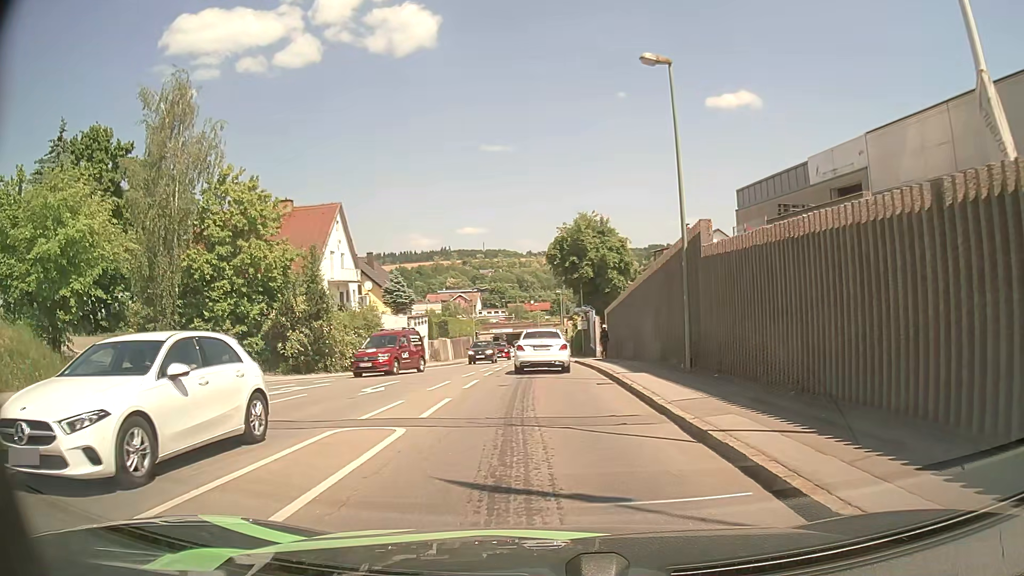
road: tertiary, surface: asphalt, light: Day
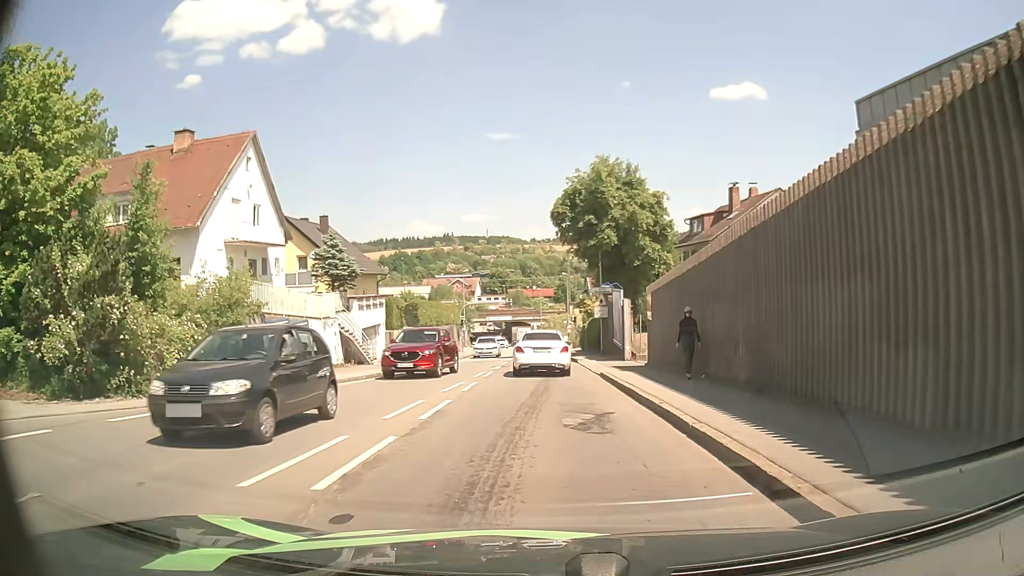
(-0.2, +16.2) m; -1°
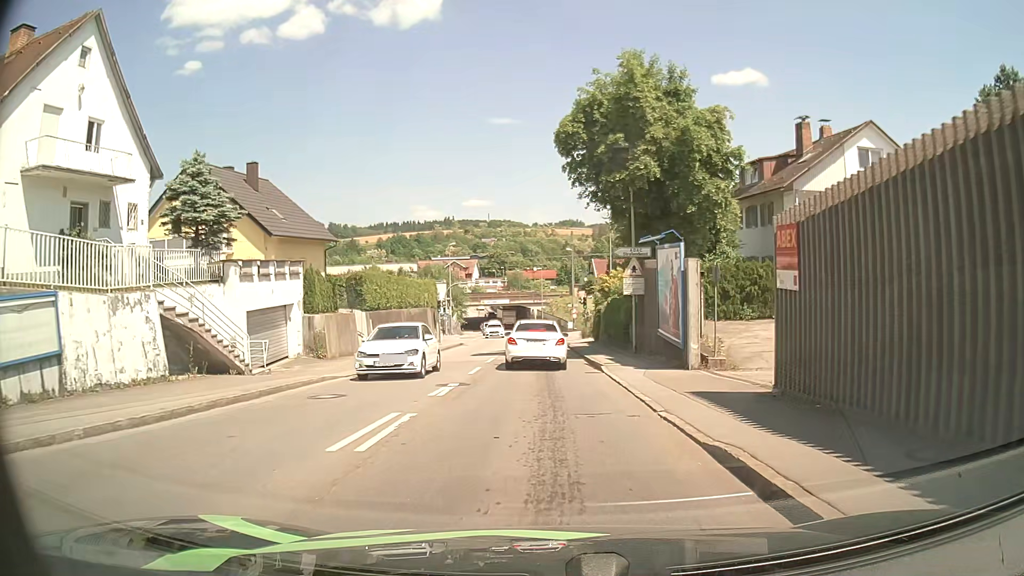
(0.0, +14.4) m; 0°
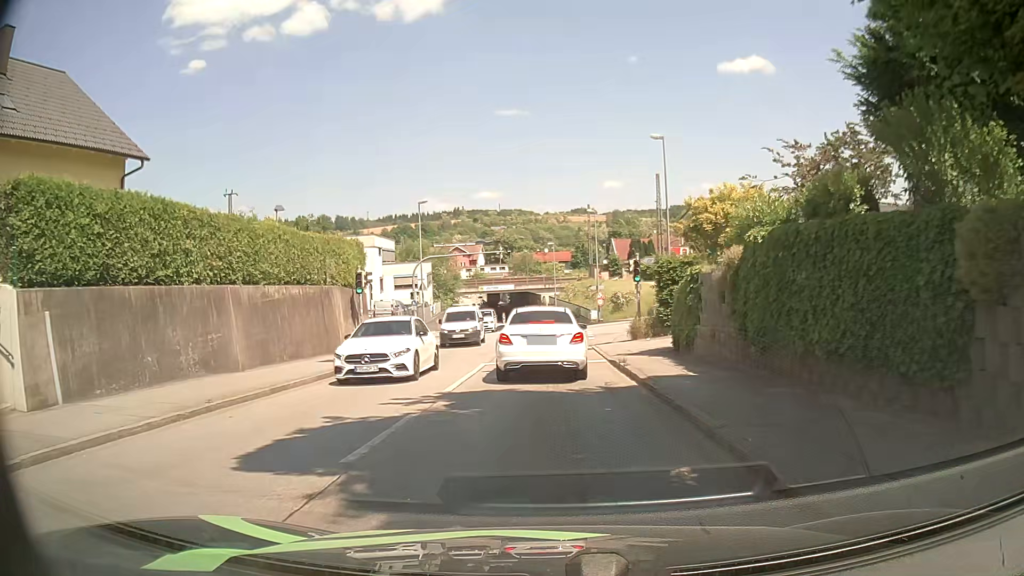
(0.0, +23.5) m; 0°
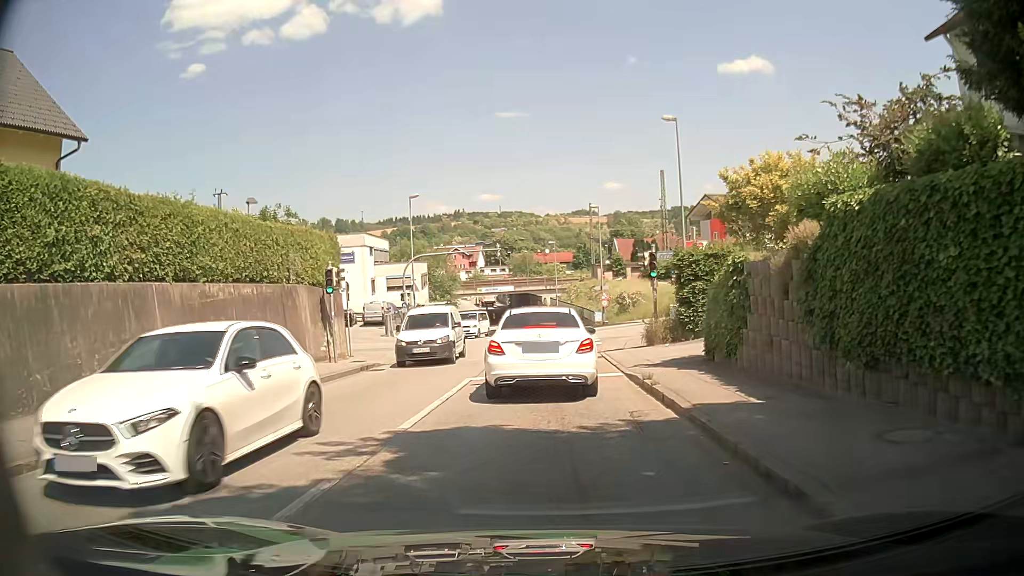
(0.0, +3.6) m; -1°
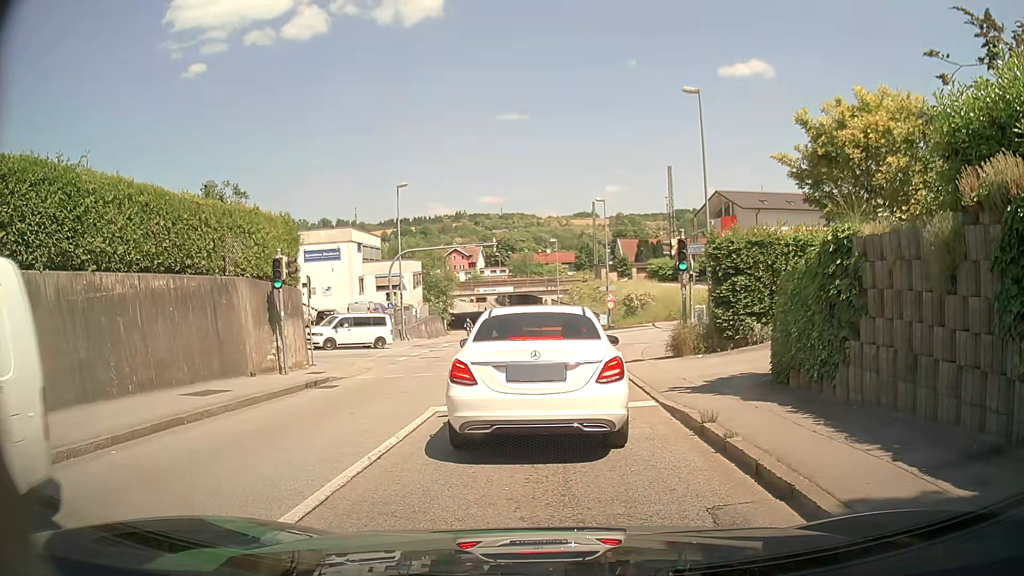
(0.0, +4.1) m; -2°
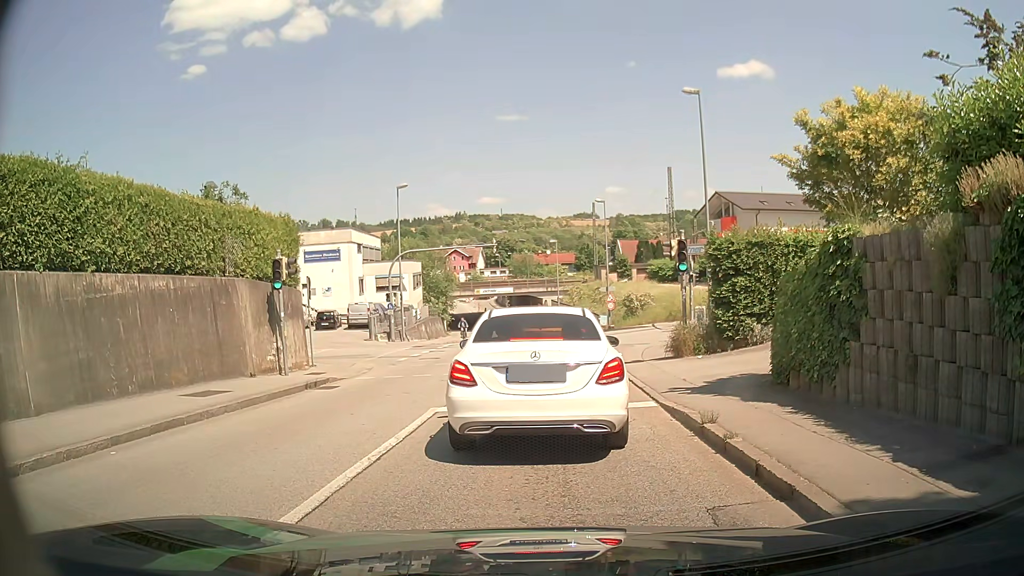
(0.0, +0.1) m; 0°
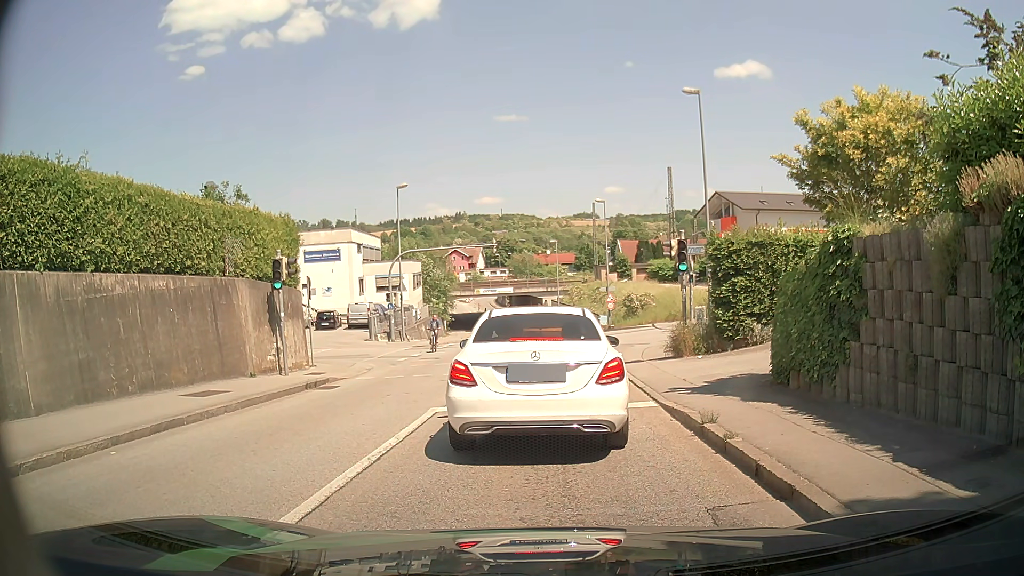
(0.0, 0.0) m; 0°
